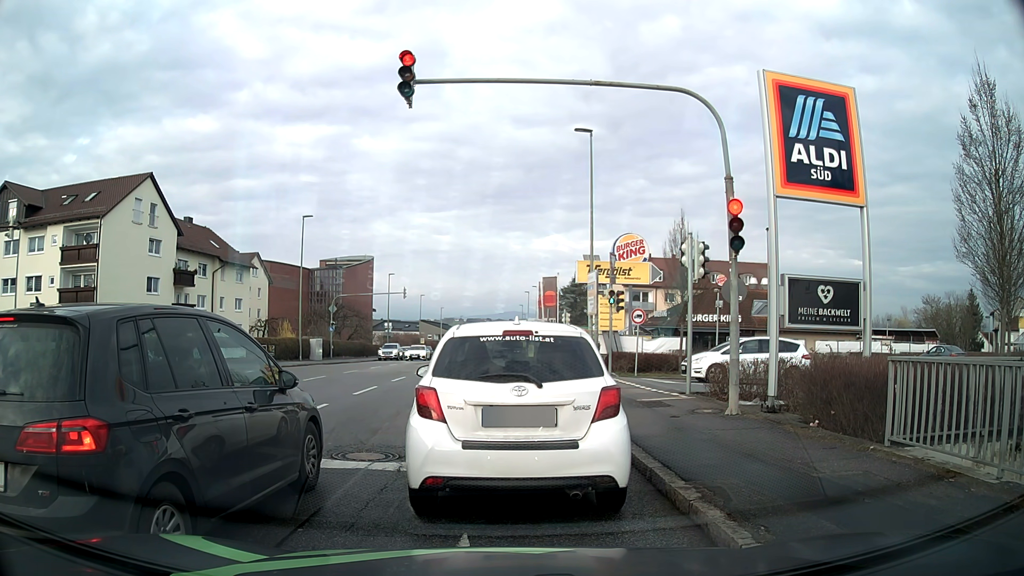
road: tertiary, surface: asphalt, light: Day
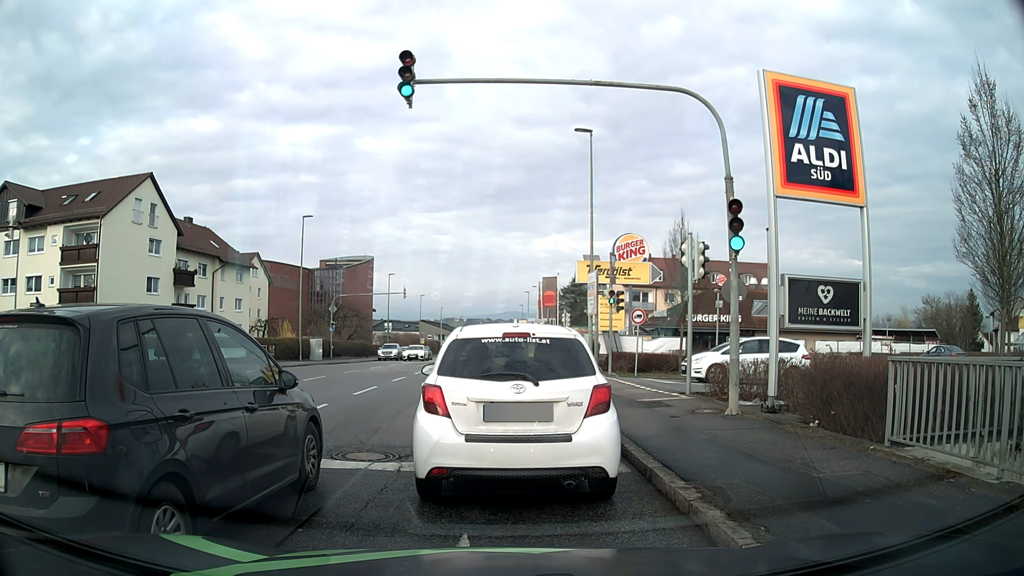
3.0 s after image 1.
(0.0, 0.0) m; 0°
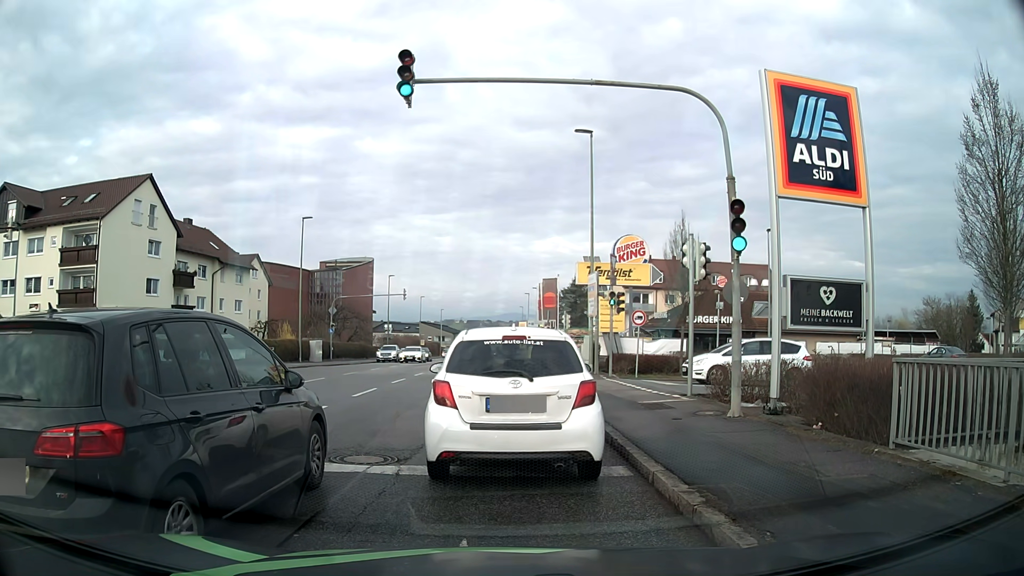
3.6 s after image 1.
(0.0, +0.1) m; 0°
(0, +10) (-1, +20) (-1, +30) (-2, +40) (-3, +50) (-3, +60) (-4, +70) (-4, +80) (-5, +90) (-6, +100) m
